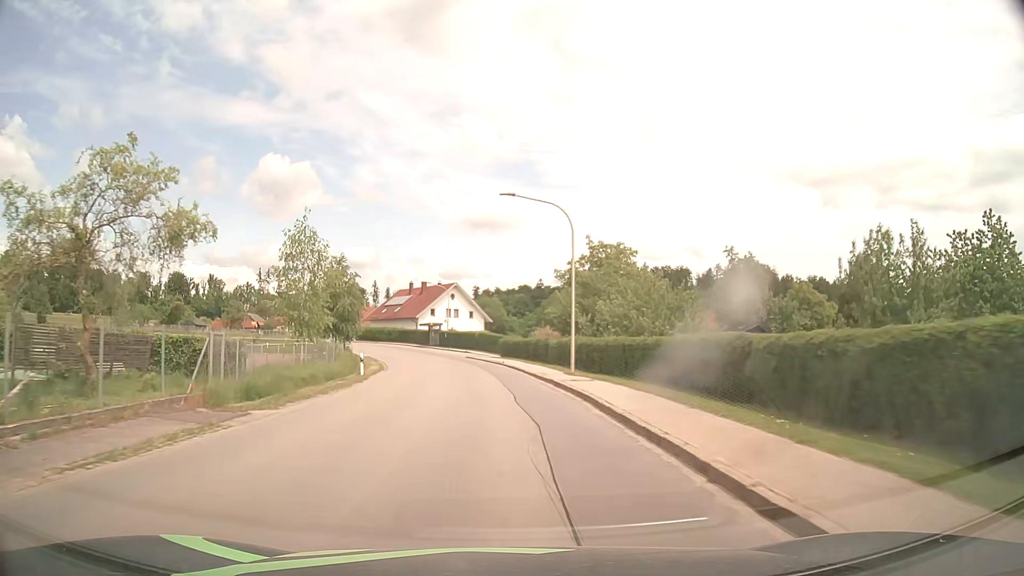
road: tertiary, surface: asphalt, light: Day
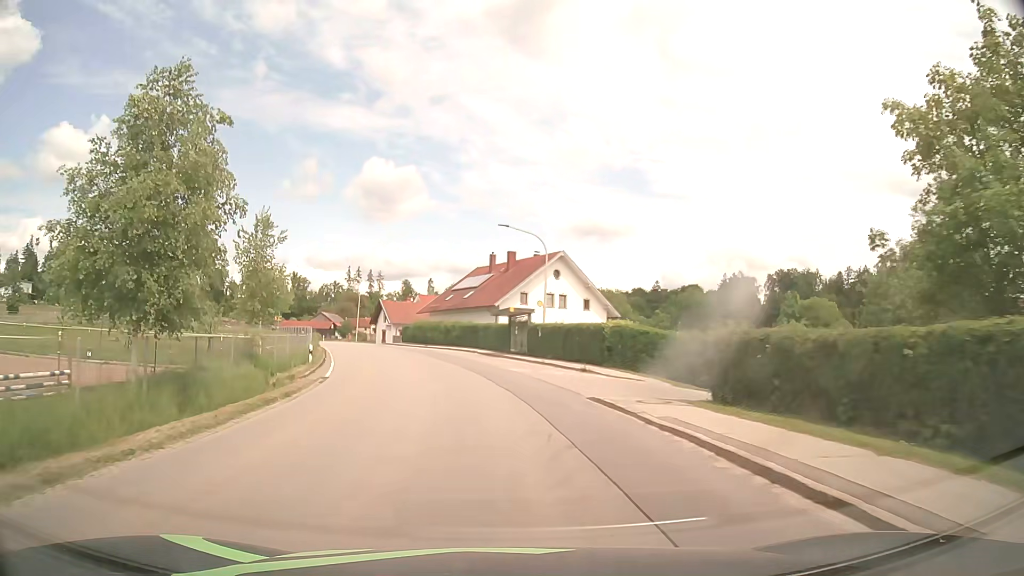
(-2.3, +39.3) m; -9°
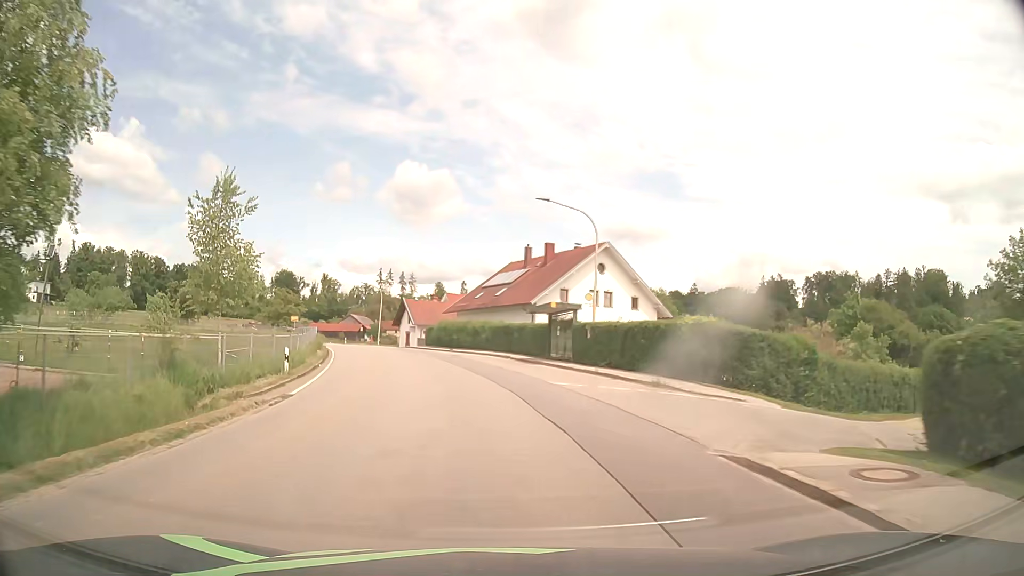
(-0.2, +7.8) m; -3°
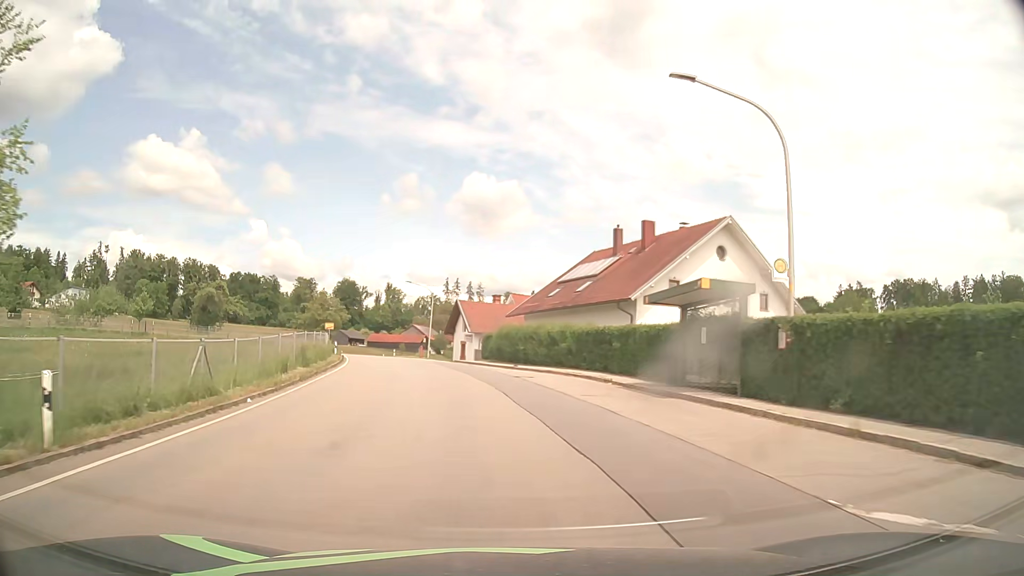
(-0.8, +15.4) m; -6°
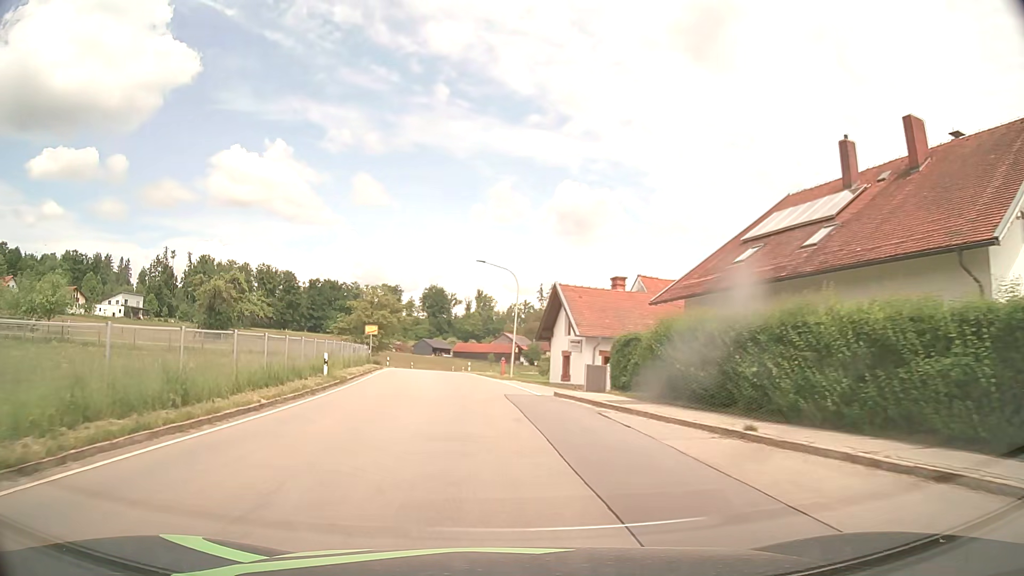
(-1.6, +22.9) m; -8°
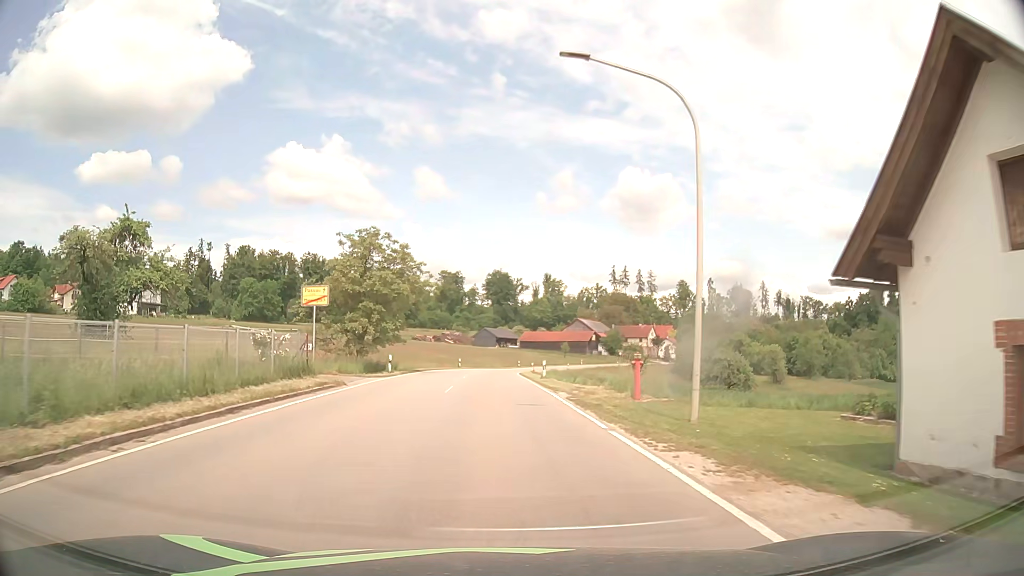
(-1.8, +30.8) m; -6°
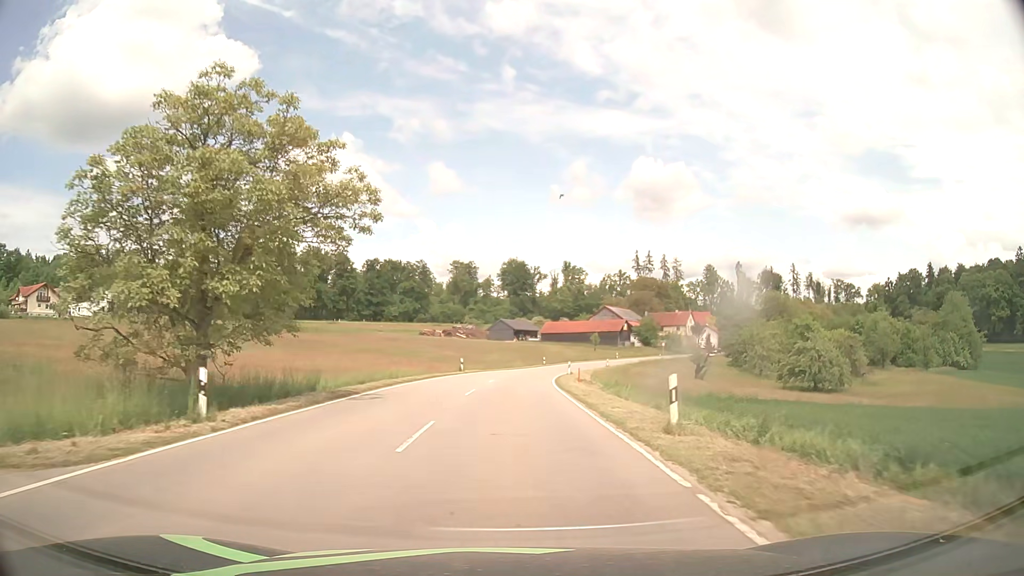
(-0.4, +23.7) m; -1°
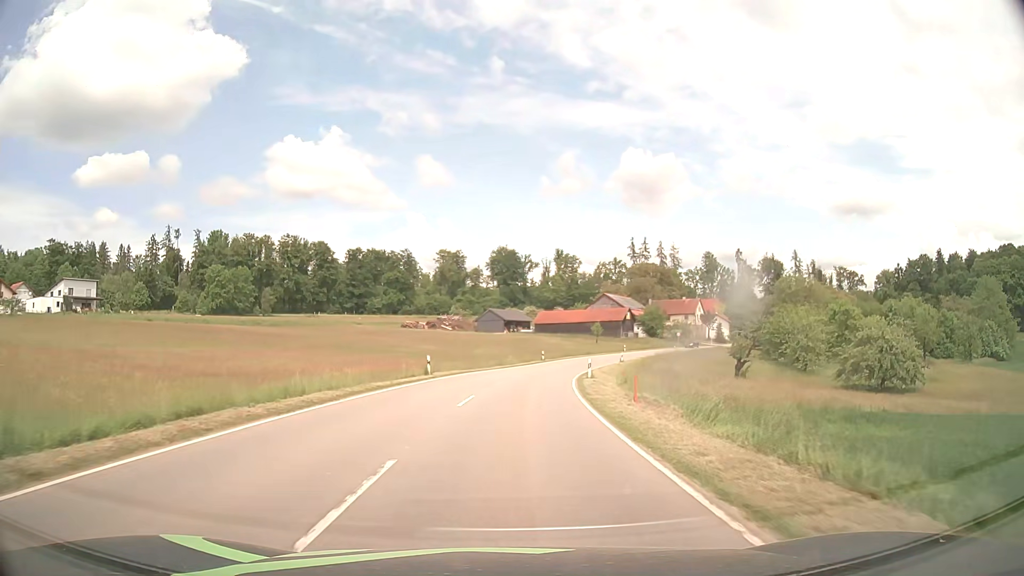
(0.0, +16.7) m; +1°
(0, +10) (0, +20) (+1, +30) (+2, +40) (+4, +50) (+6, +59) (+9, +69) (+13, +79) (+16, +88) (+21, +97) m
